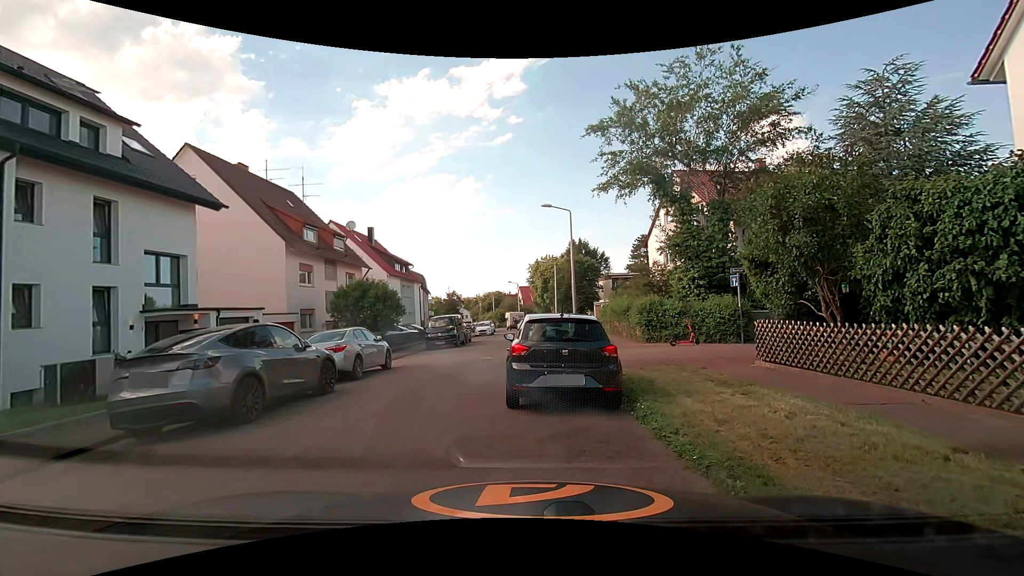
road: residential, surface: asphalt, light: Day
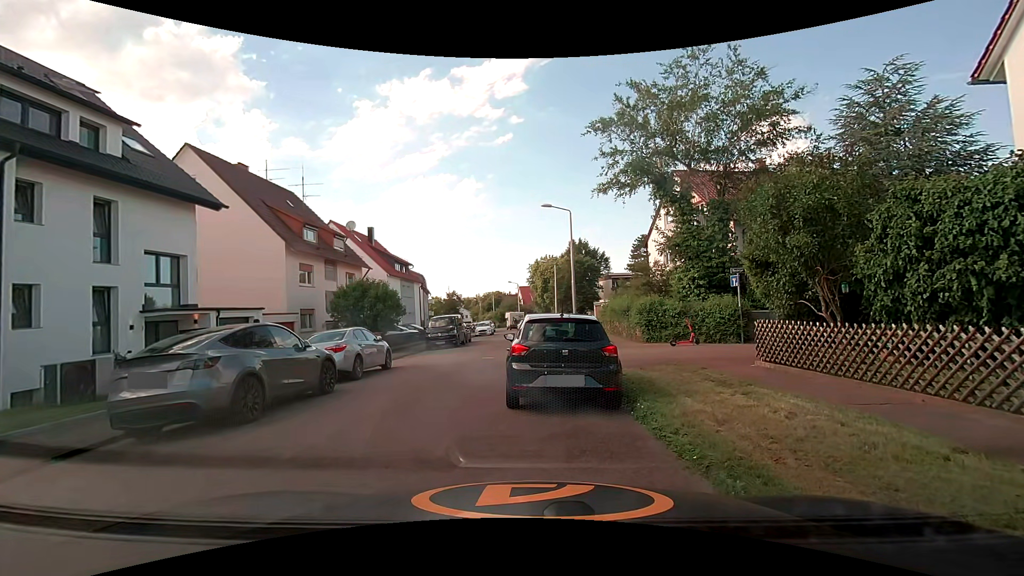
(0.0, 0.0) m; 0°
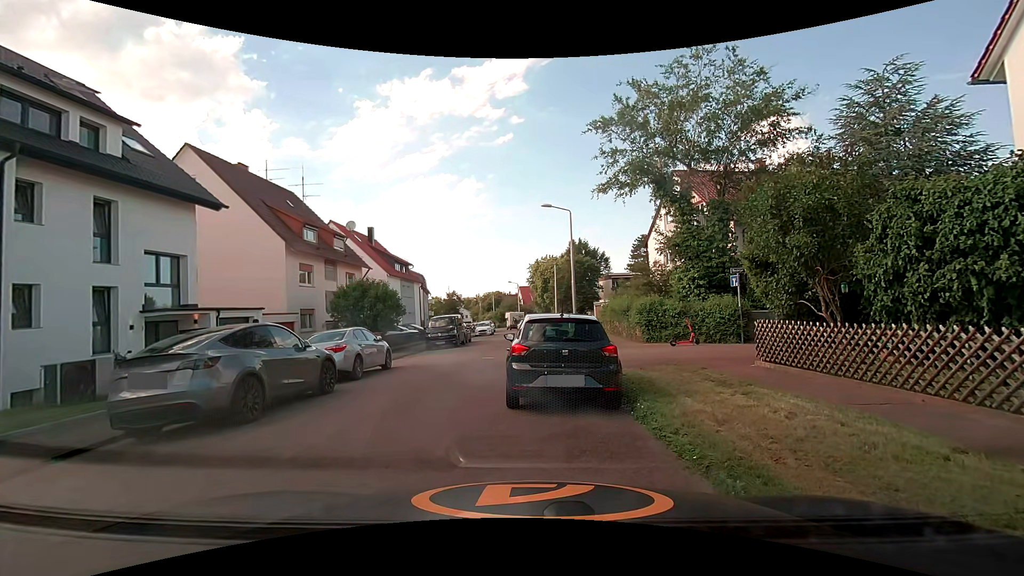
(0.0, 0.0) m; 0°
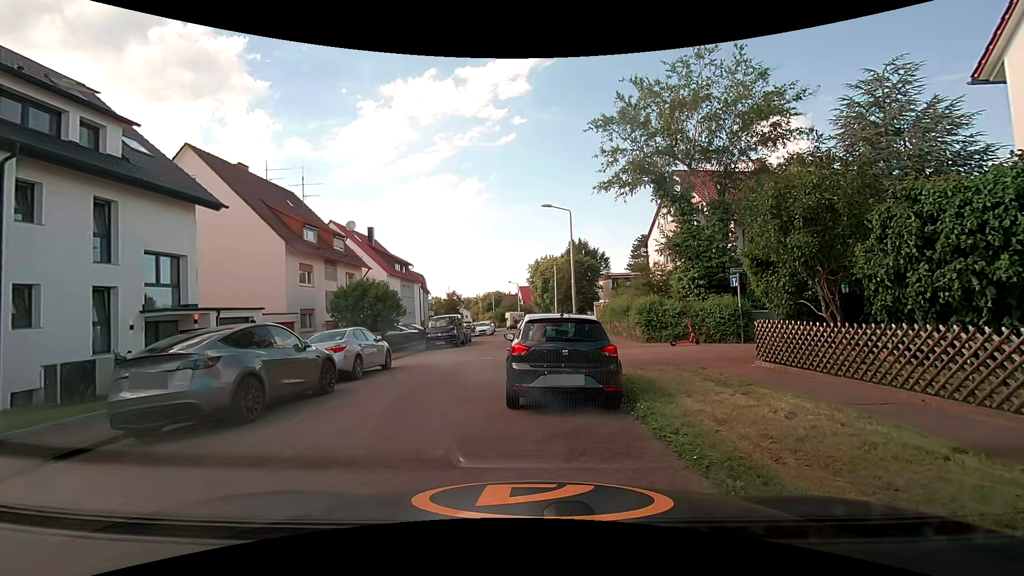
(0.0, 0.0) m; 0°
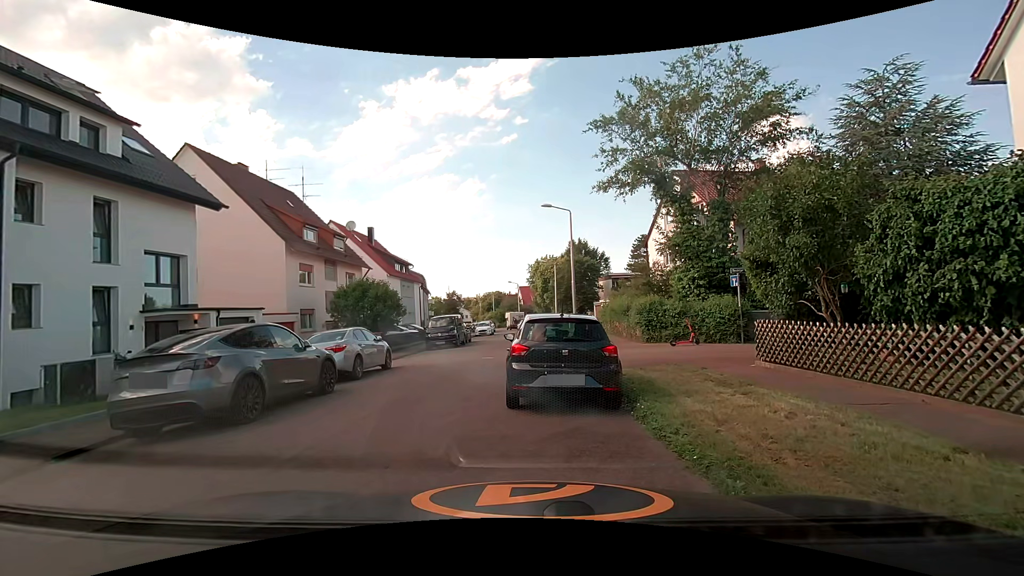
(0.0, 0.0) m; 0°
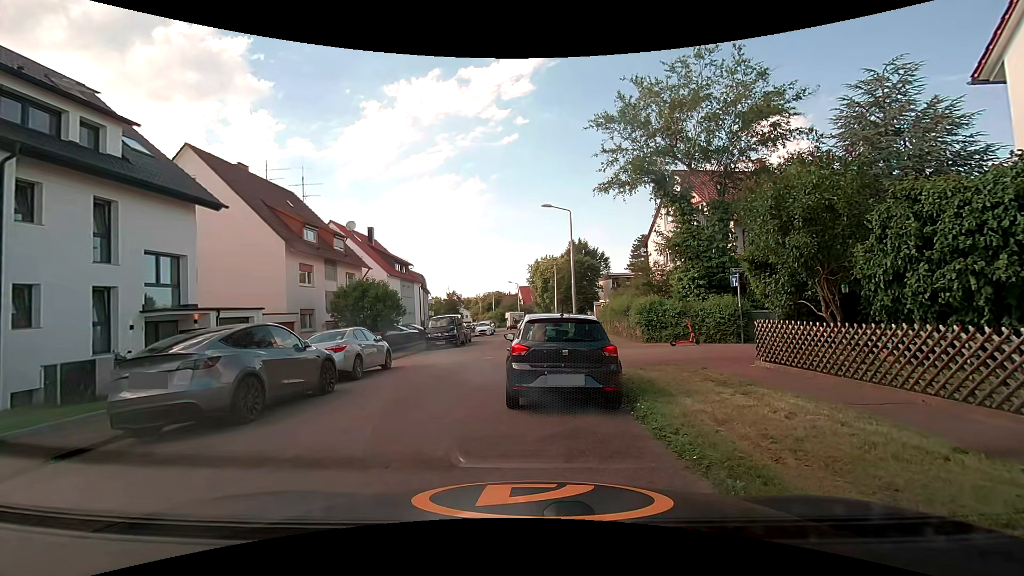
(0.0, 0.0) m; 0°
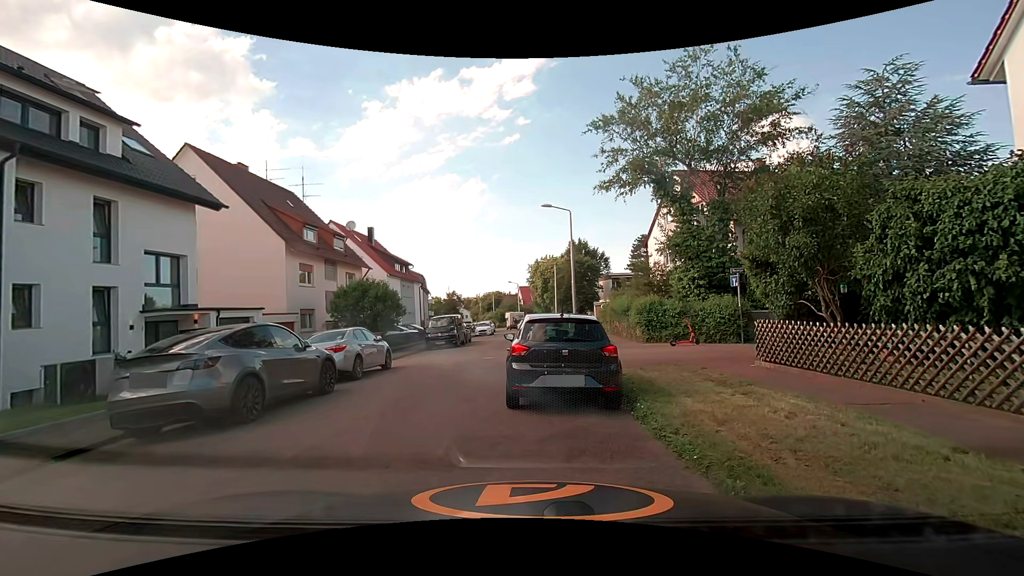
(0.0, 0.0) m; 0°
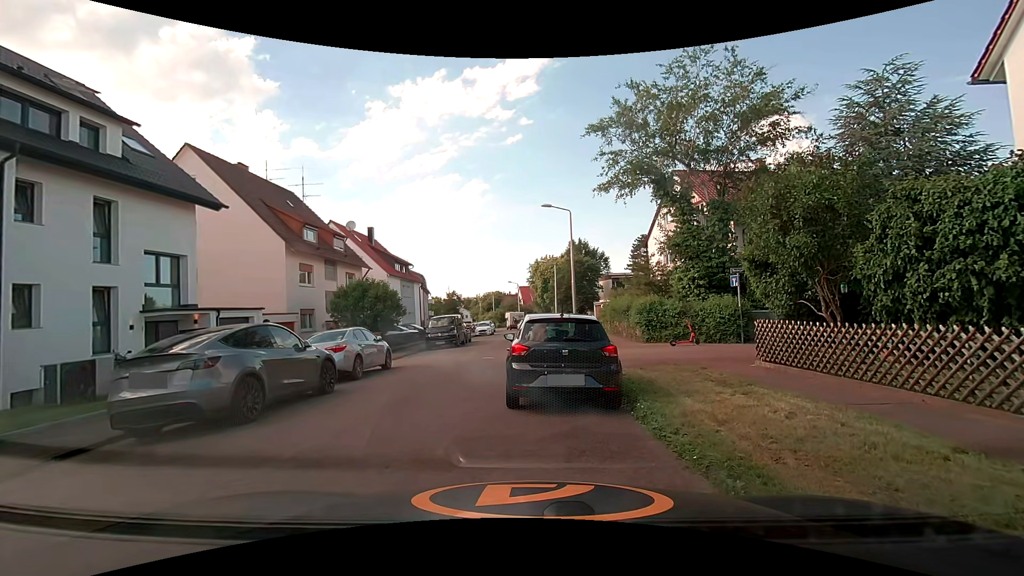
(0.0, 0.0) m; 0°
